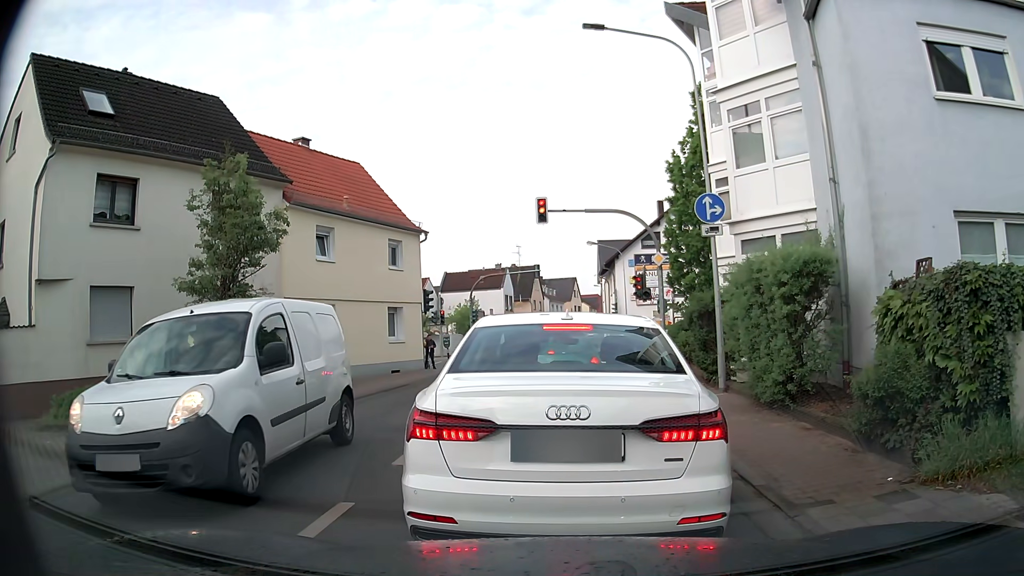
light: Day
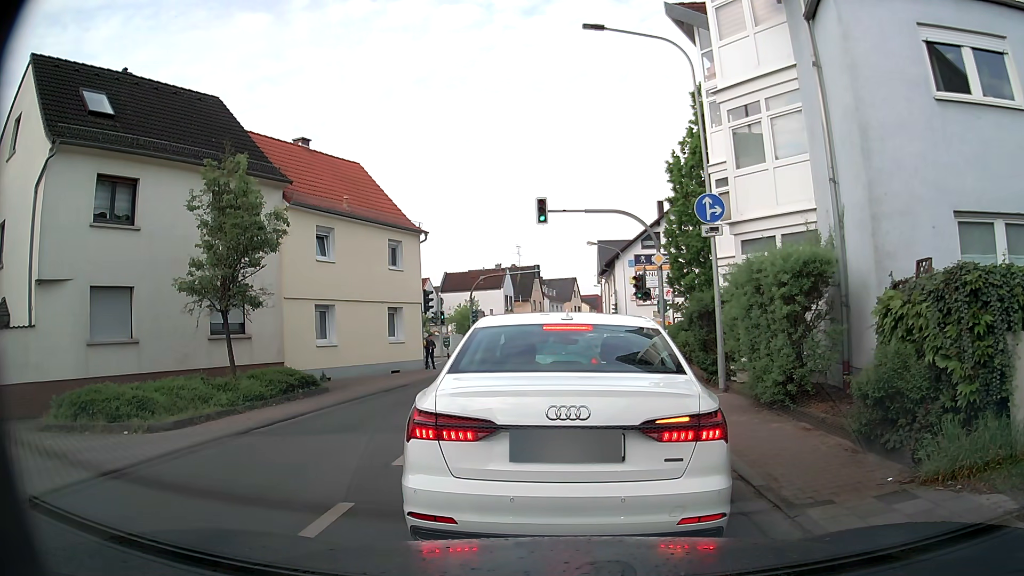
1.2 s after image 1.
(0.0, 0.0) m; 0°
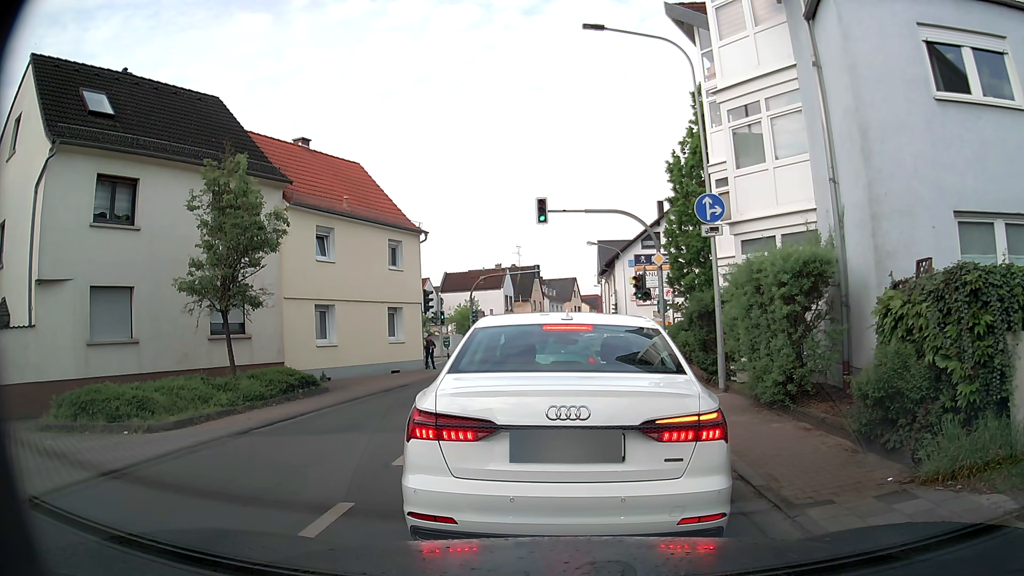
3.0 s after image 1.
(0.0, 0.0) m; 0°
